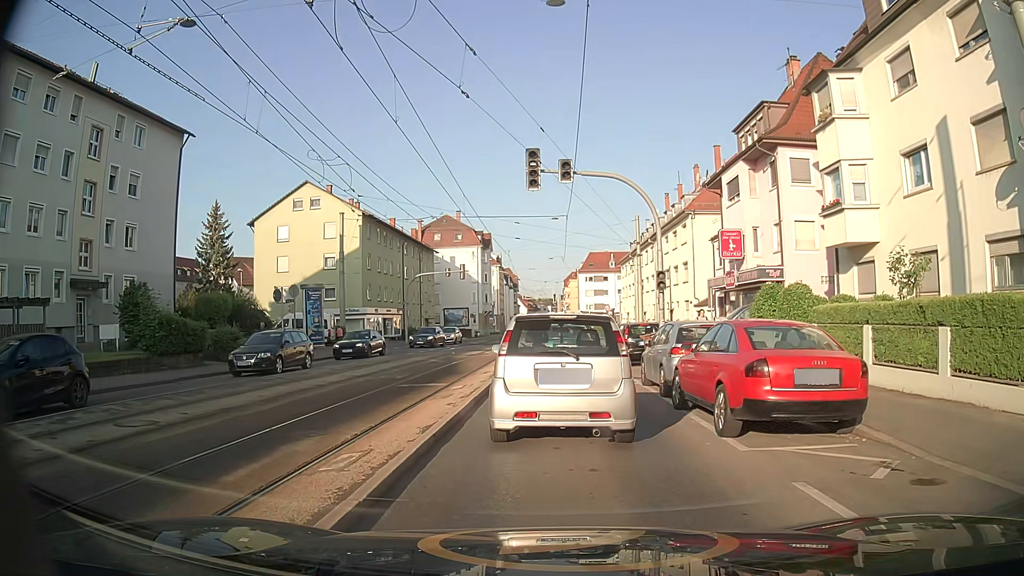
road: secondary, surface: asphalt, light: Day
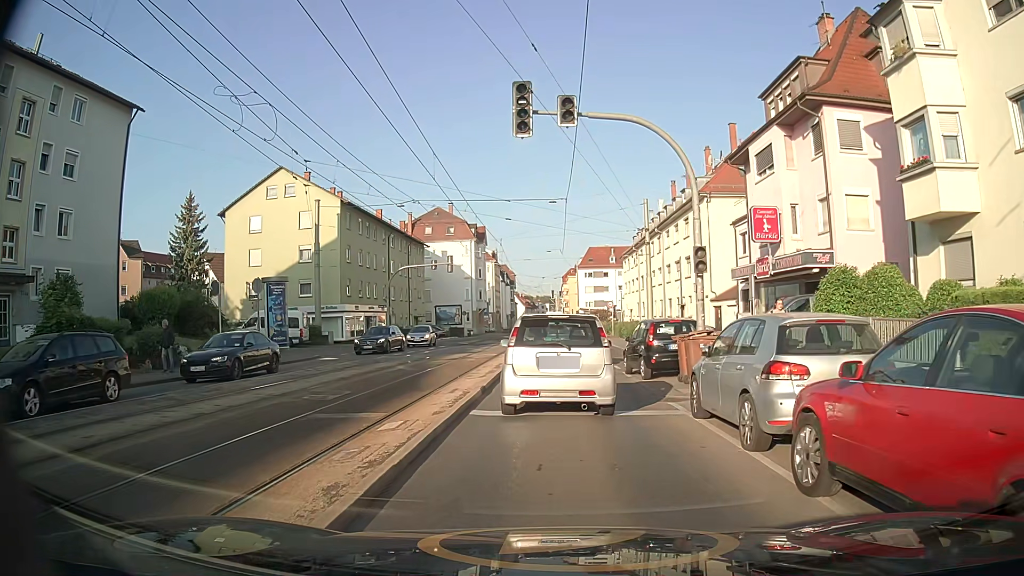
(-0.1, +6.1) m; -2°
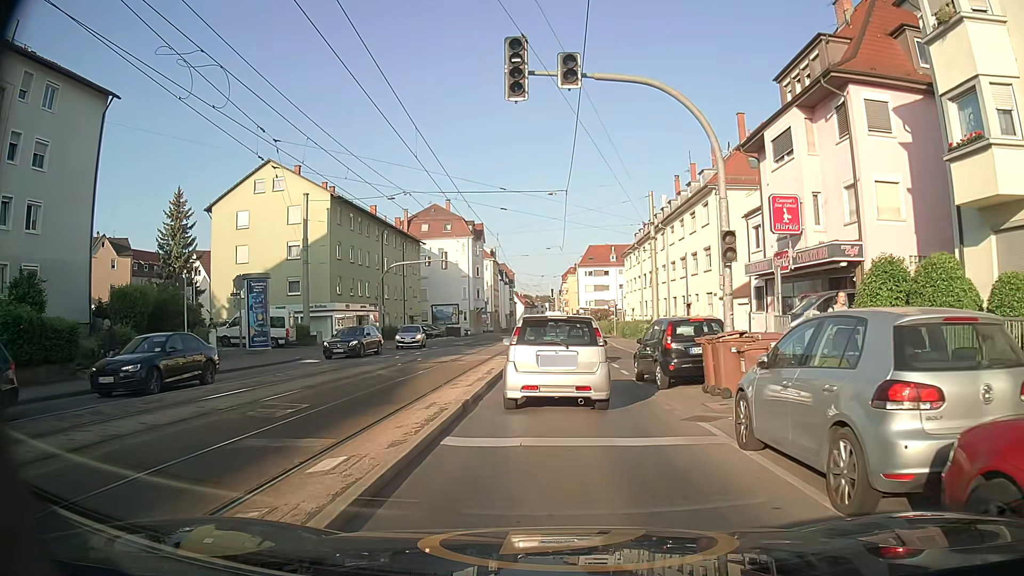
(0.0, +2.6) m; +1°
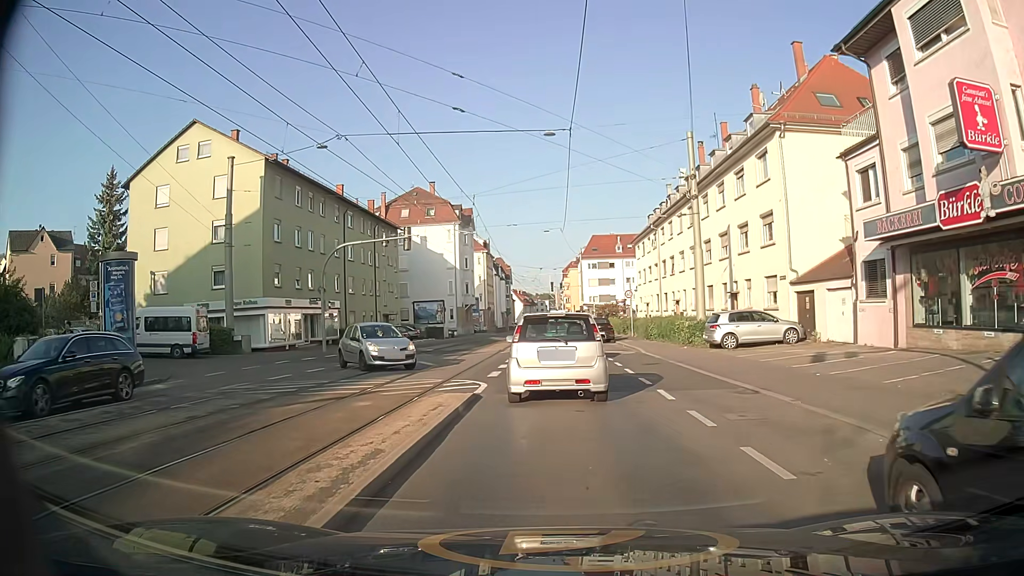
(0.0, +13.1) m; +1°
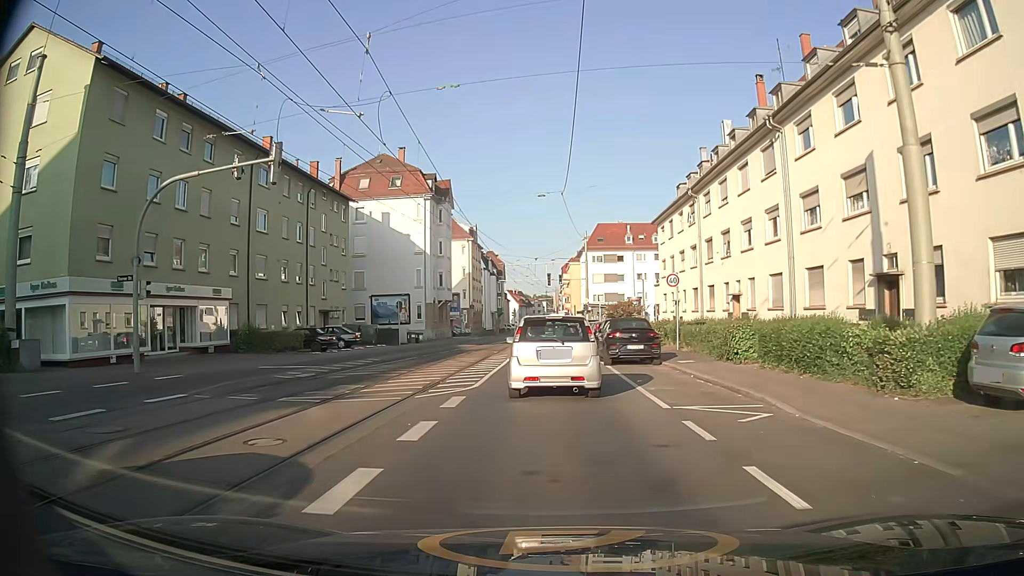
(0.0, +18.7) m; 0°
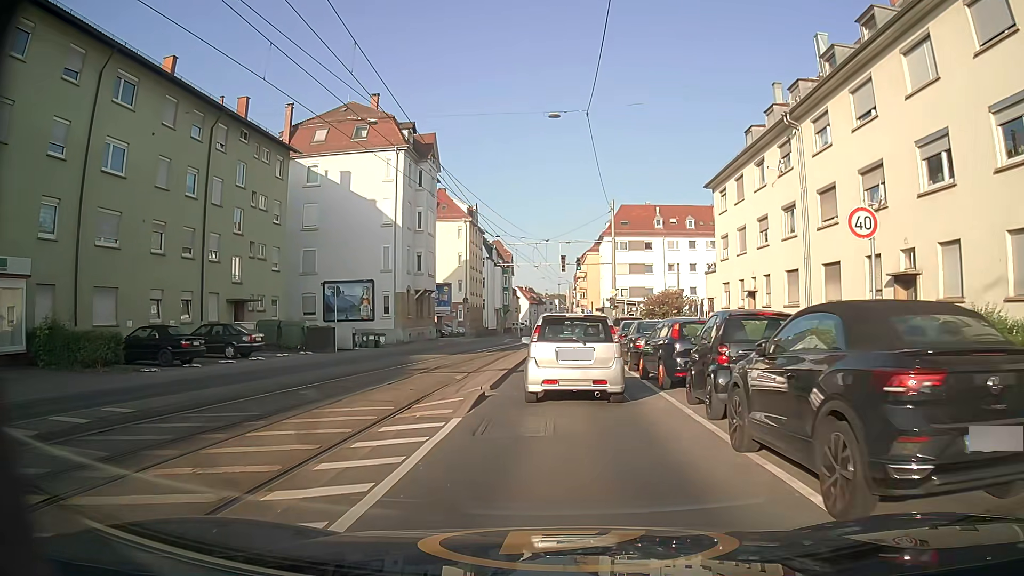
(-0.2, +17.3) m; -1°
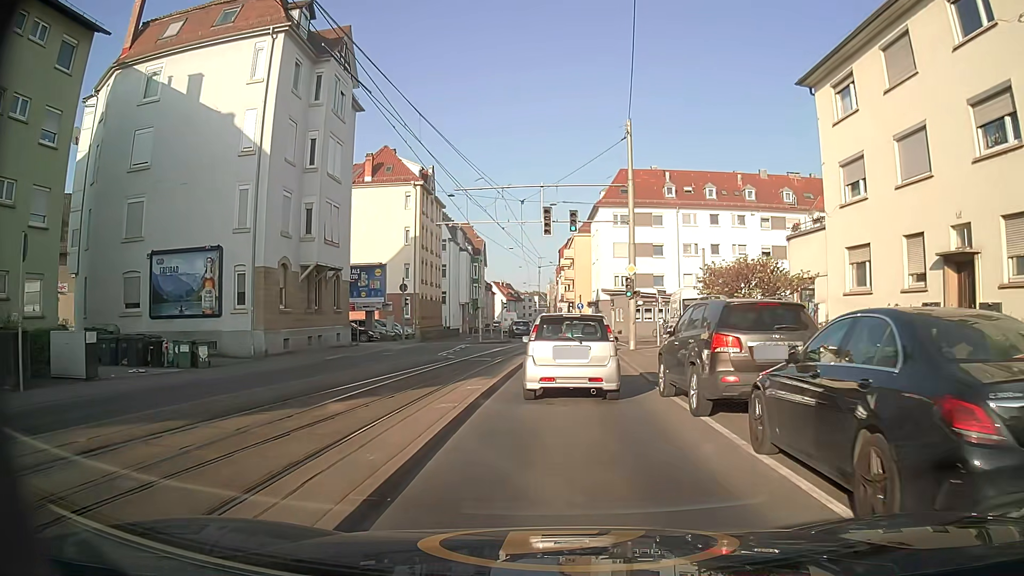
(0.0, +20.9) m; +2°
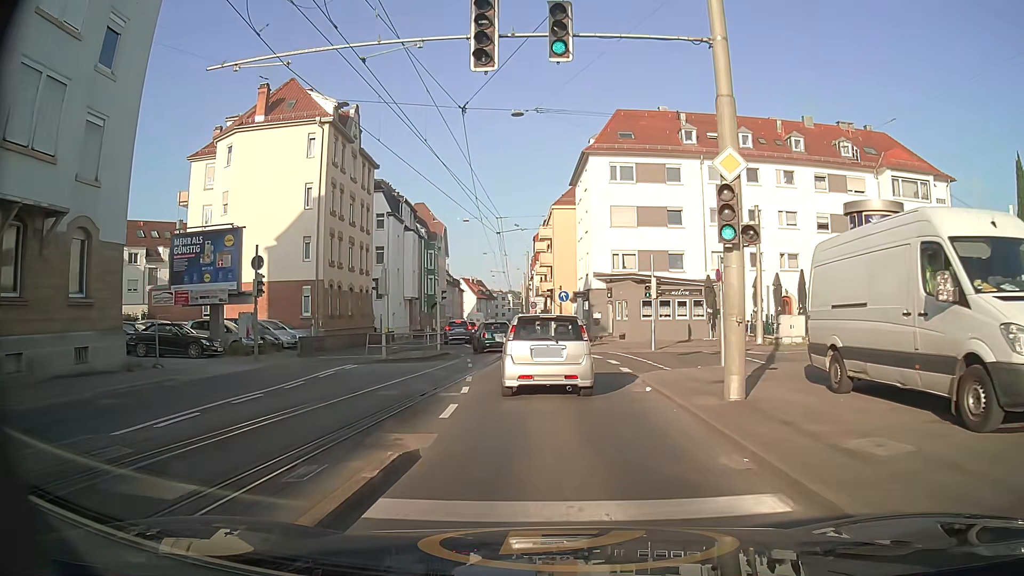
(+0.1, +20.3) m; +1°
